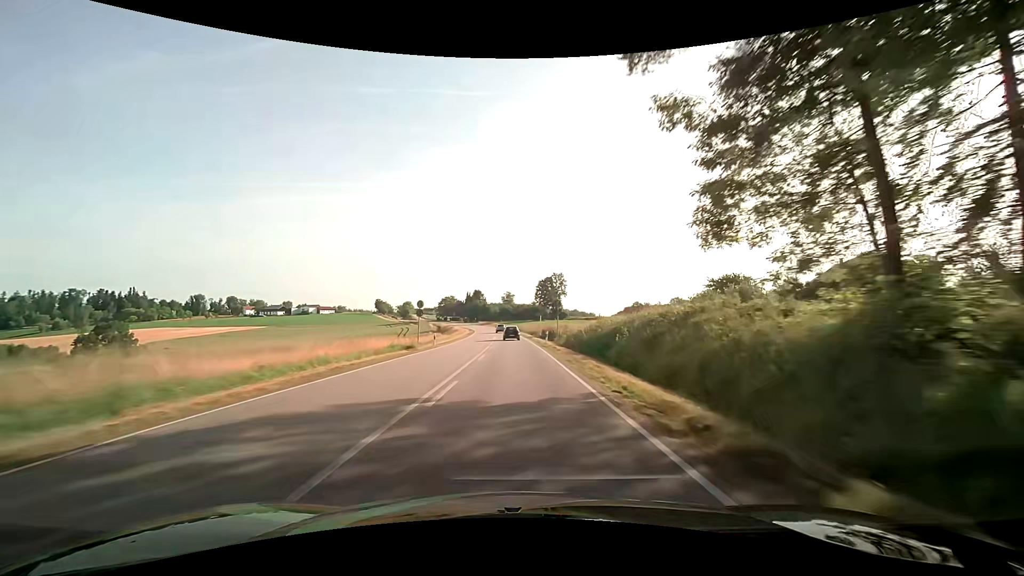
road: secondary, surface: asphalt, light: Day
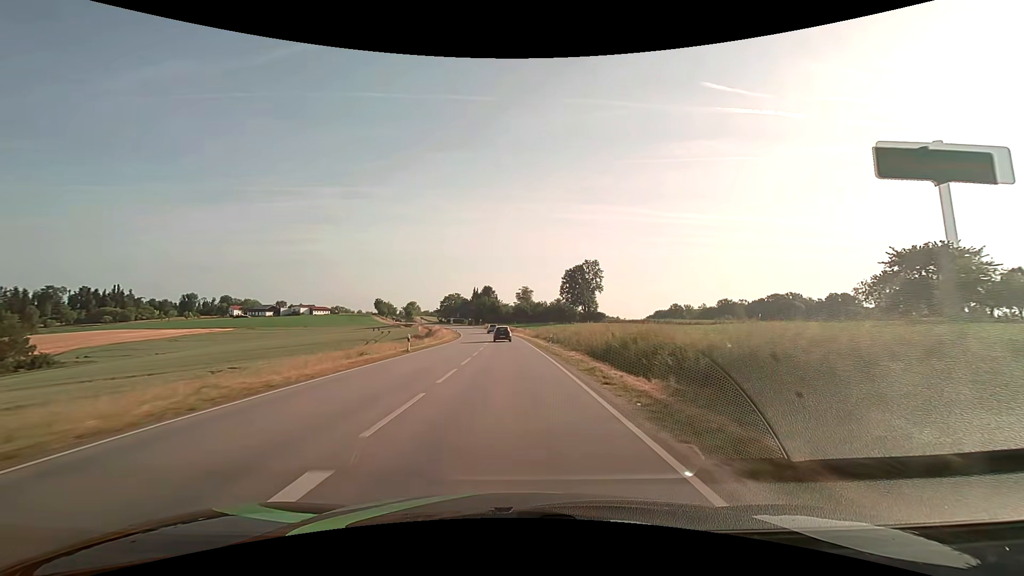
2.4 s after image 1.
(-0.7, +56.3) m; -2°
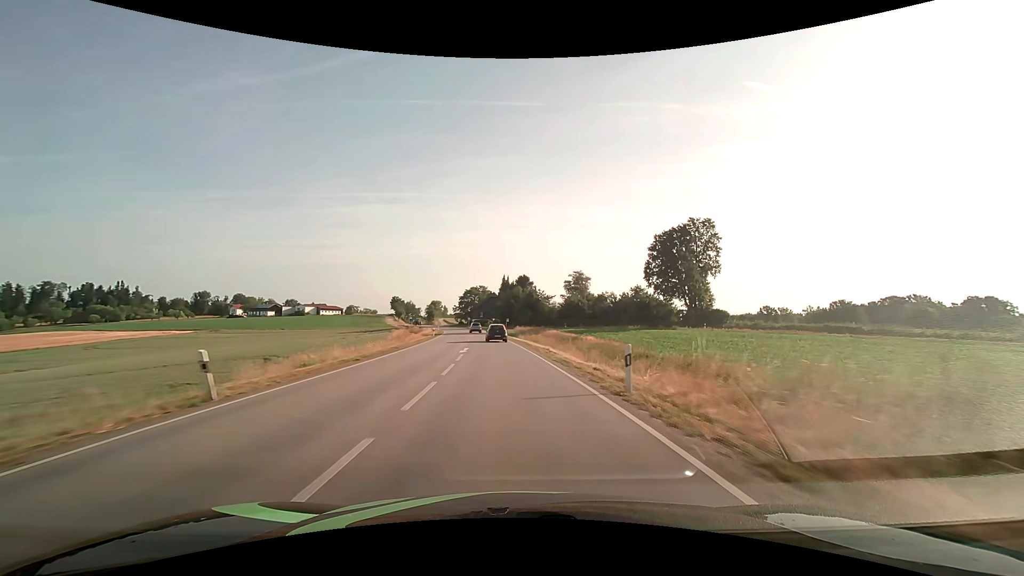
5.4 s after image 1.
(-2.5, +70.2) m; -4°
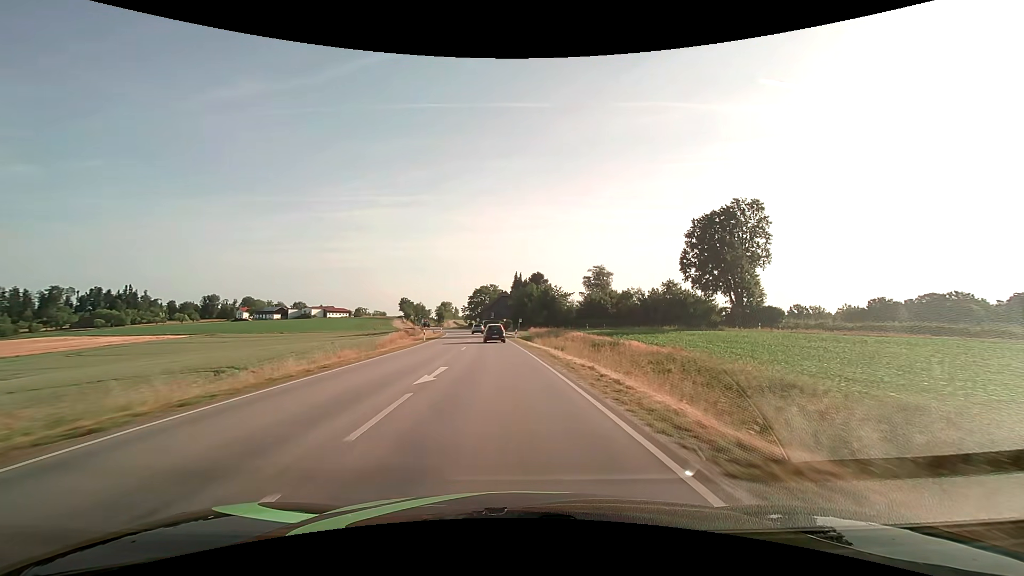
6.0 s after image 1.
(-0.2, +13.9) m; -1°
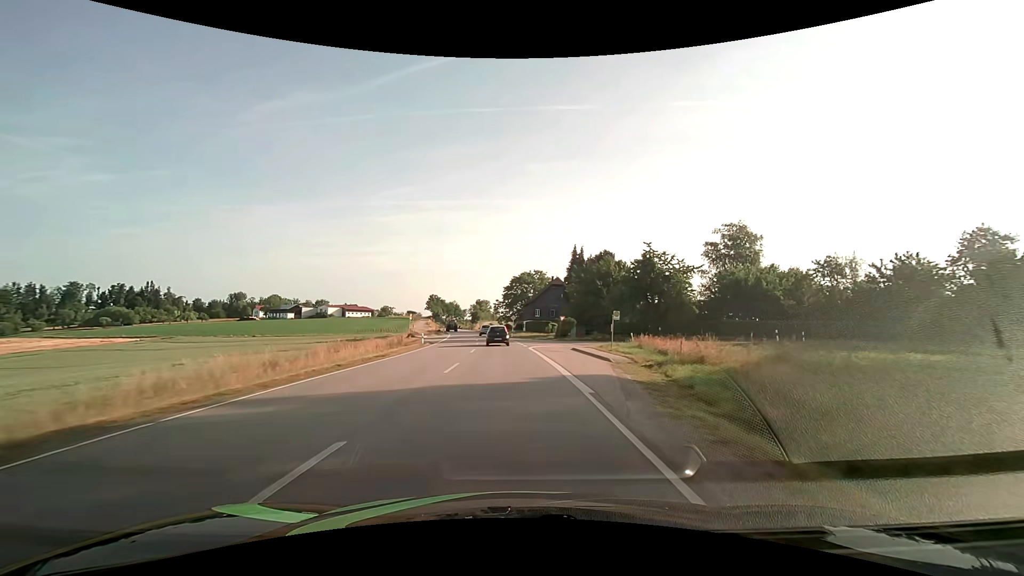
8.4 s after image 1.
(-2.9, +53.8) m; -5°
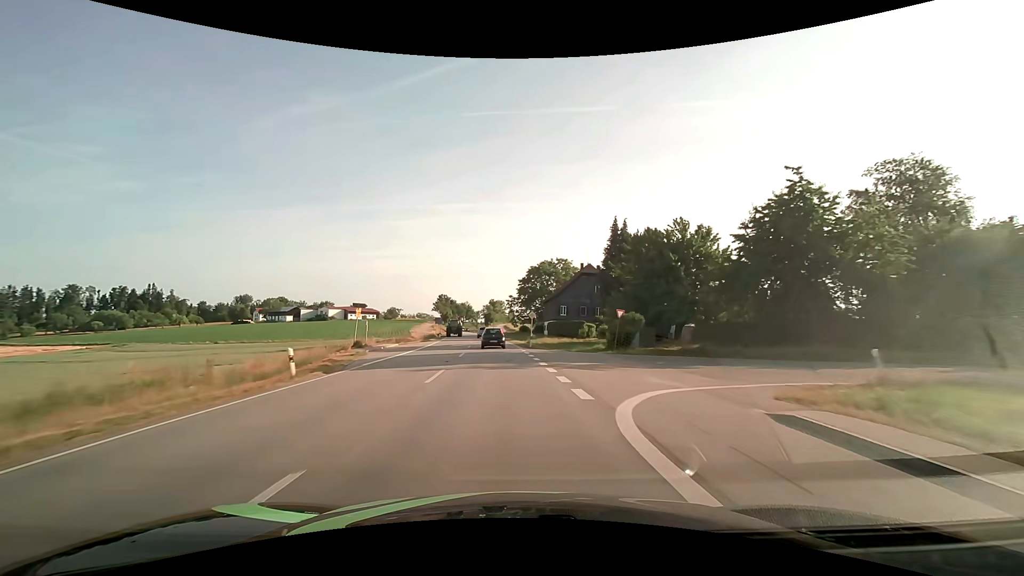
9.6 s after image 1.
(-0.3, +26.3) m; -2°
